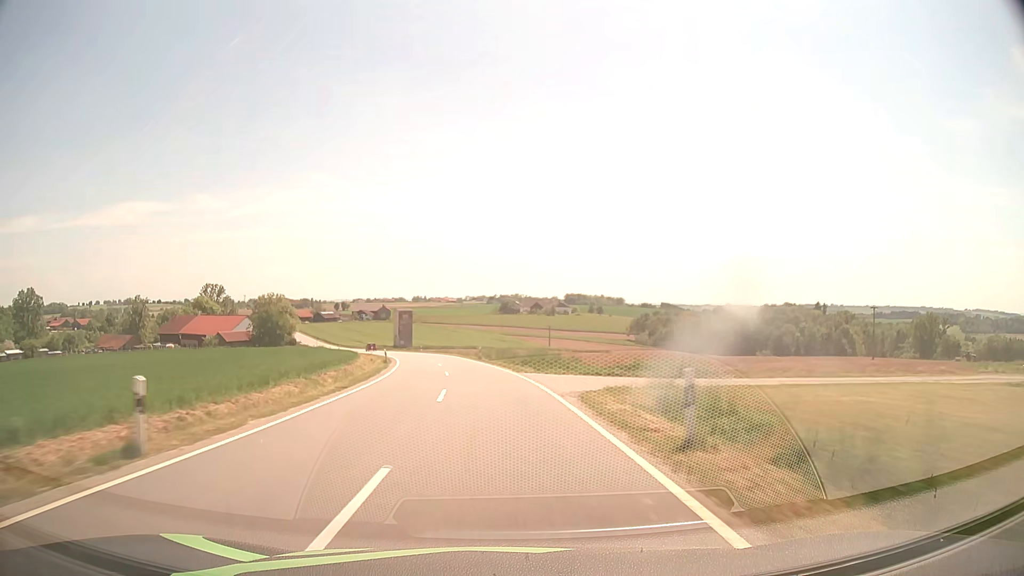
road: tertiary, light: Day
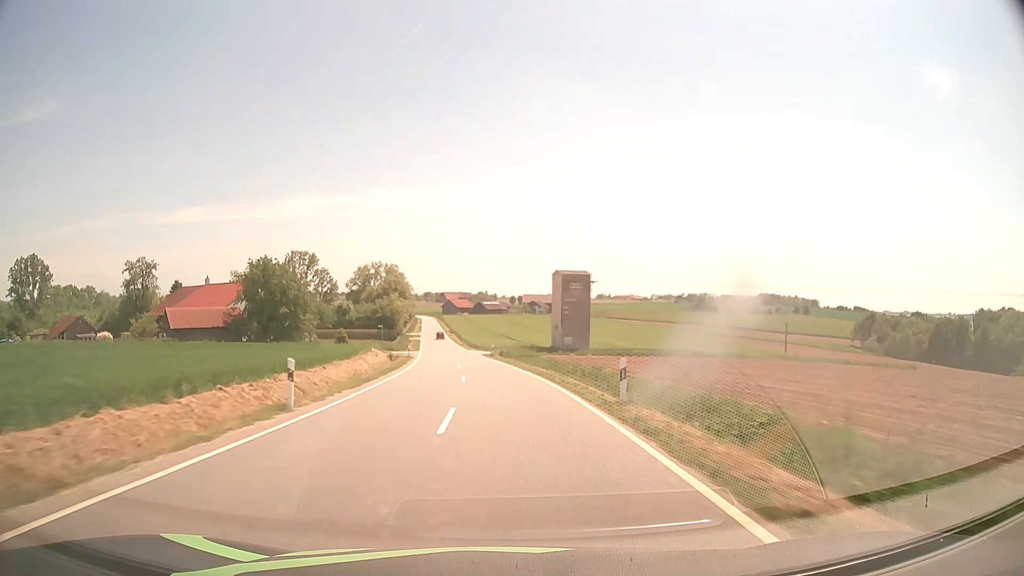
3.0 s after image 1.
(-10.5, +78.0) m; -15°
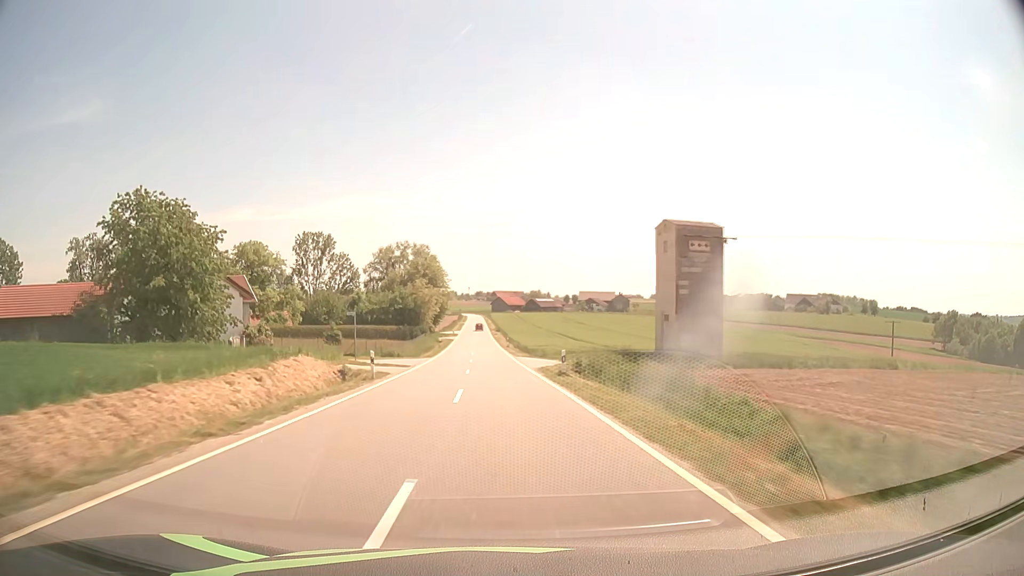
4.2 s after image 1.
(-1.5, +31.6) m; -5°
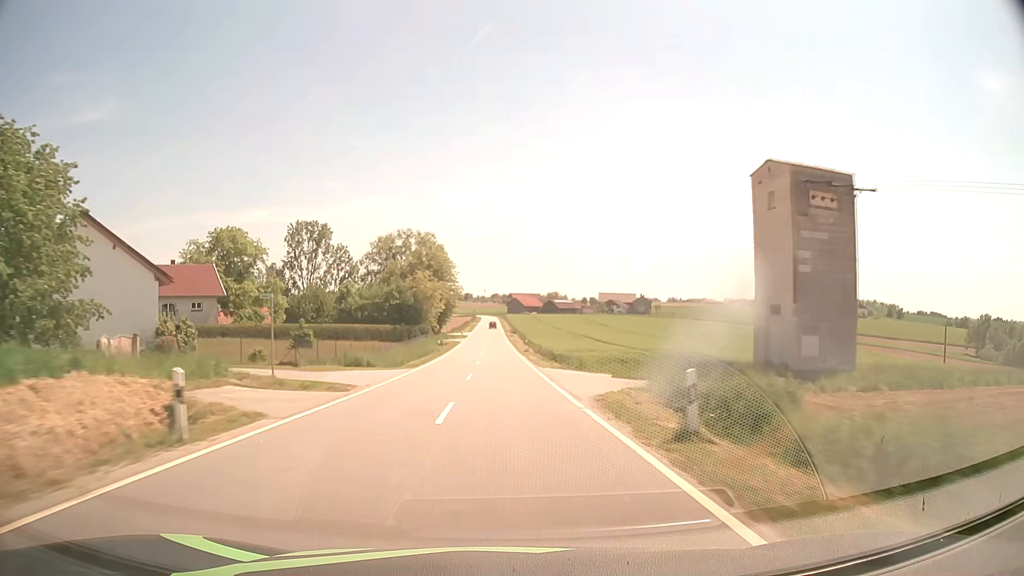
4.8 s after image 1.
(-0.2, +15.8) m; -1°
(0, +10) (0, +20) (0, +30) (-1, +40) (-1, +50) (-1, +60) (-1, +70) (-1, +80) (-2, +90) (-2, +100) m
